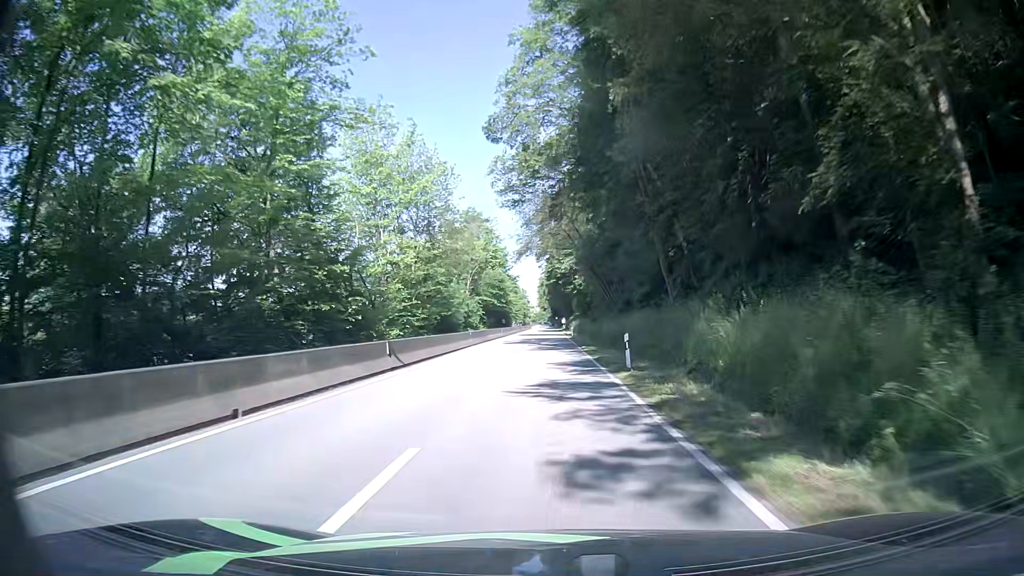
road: secondary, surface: asphalt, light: Day
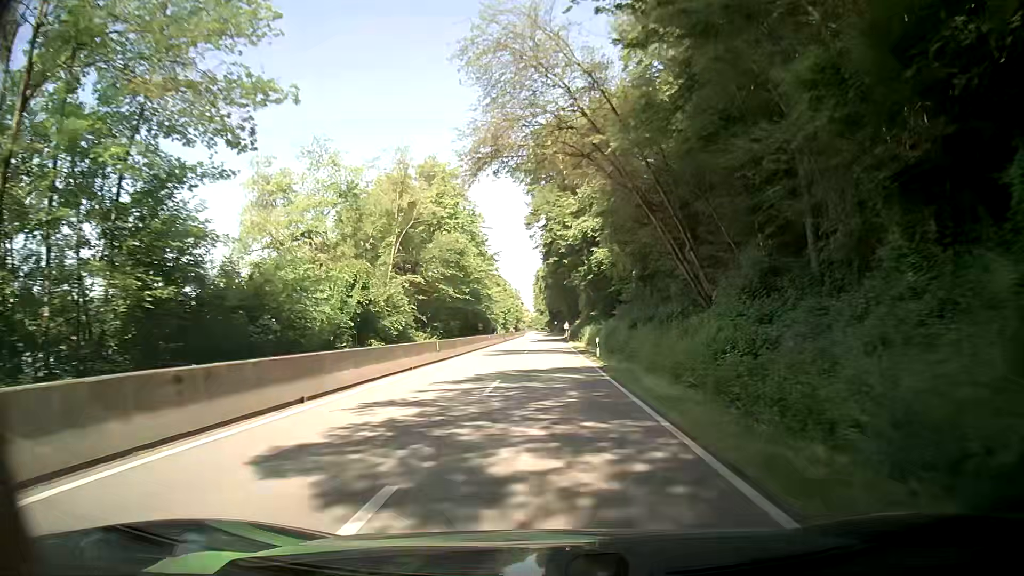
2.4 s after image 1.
(-0.4, +37.6) m; 0°
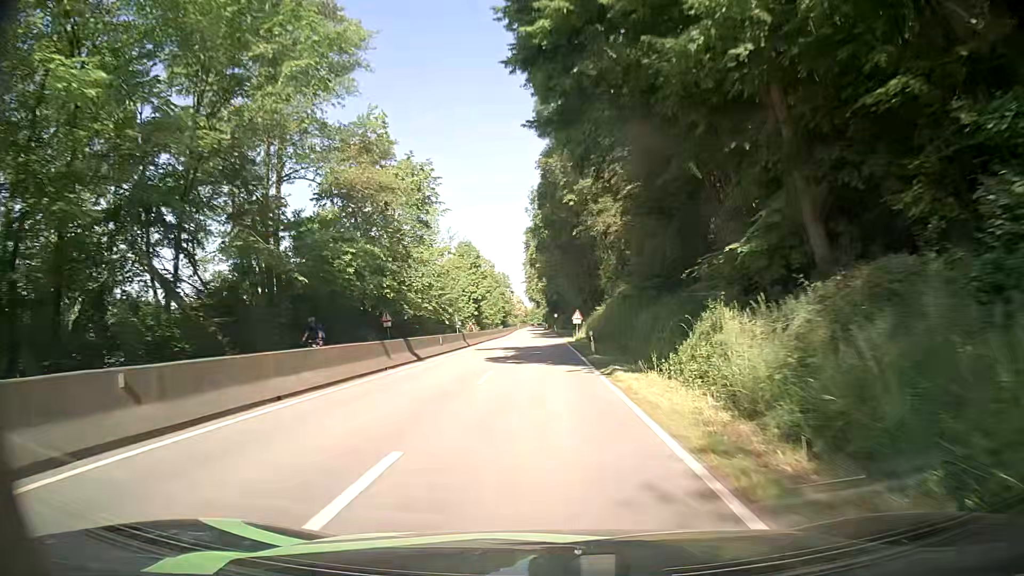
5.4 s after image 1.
(+0.4, +46.8) m; 0°
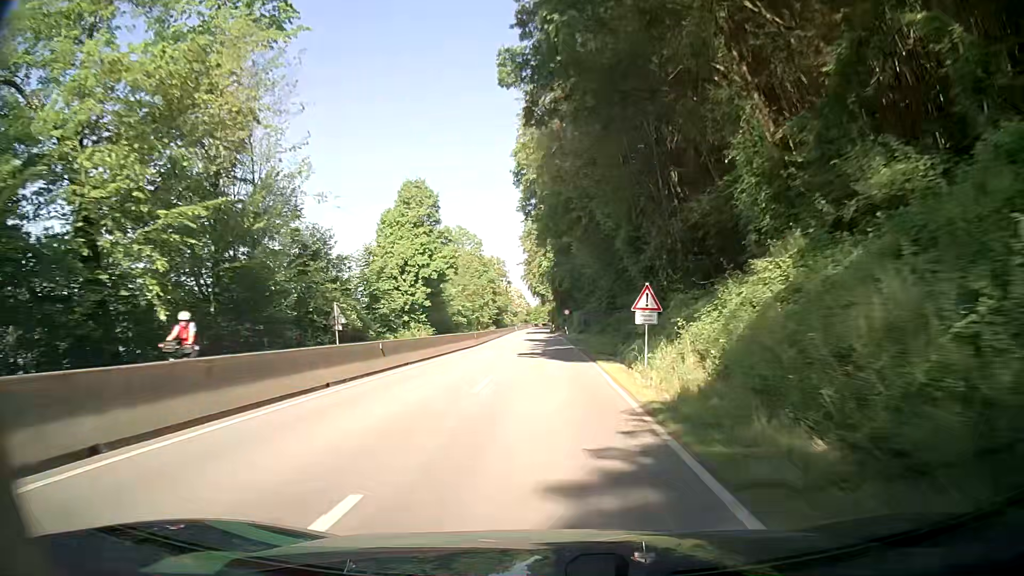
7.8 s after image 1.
(-0.3, +37.9) m; -1°
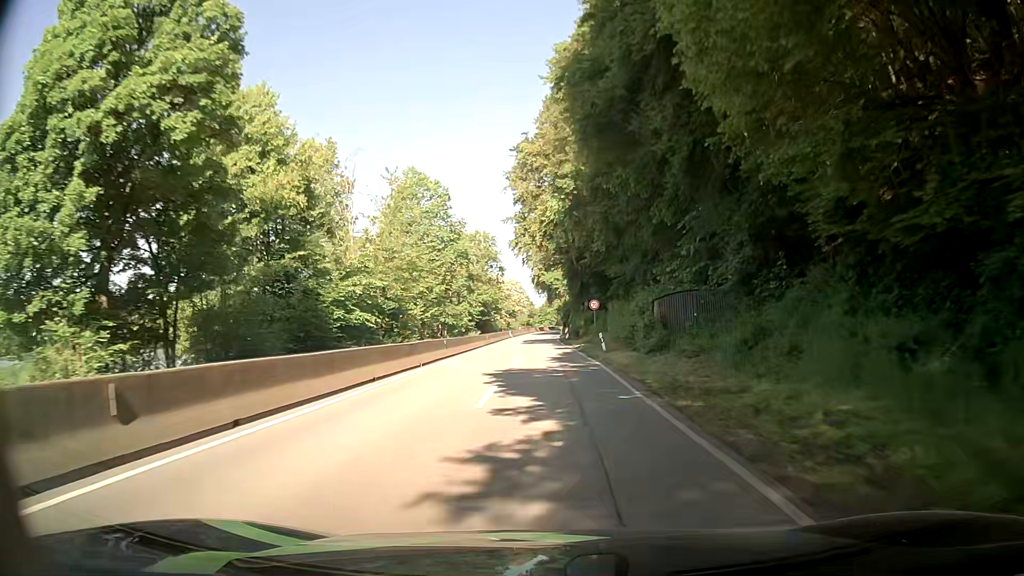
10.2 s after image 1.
(-0.5, +38.3) m; -1°
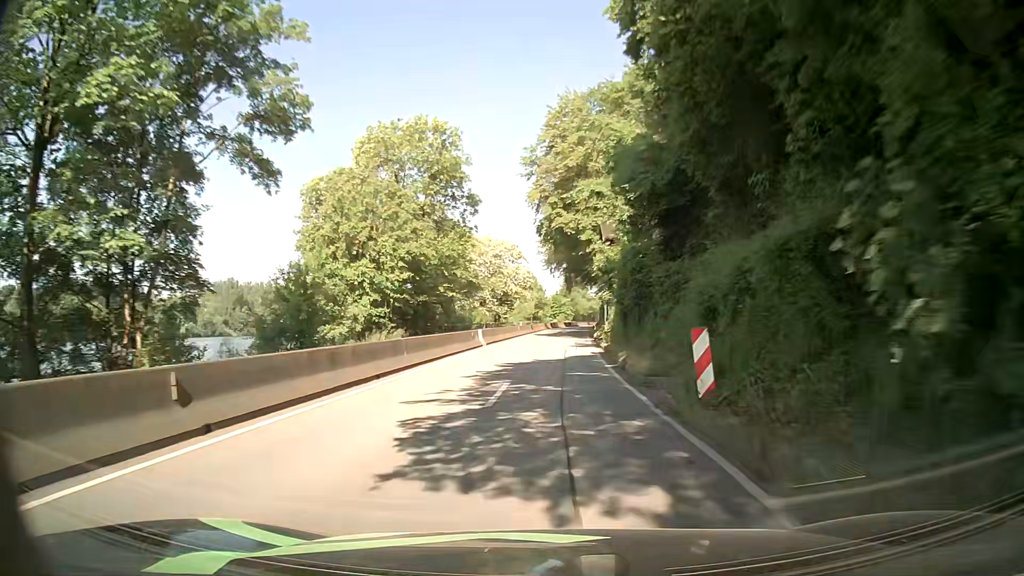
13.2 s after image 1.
(-0.5, +48.2) m; -2°
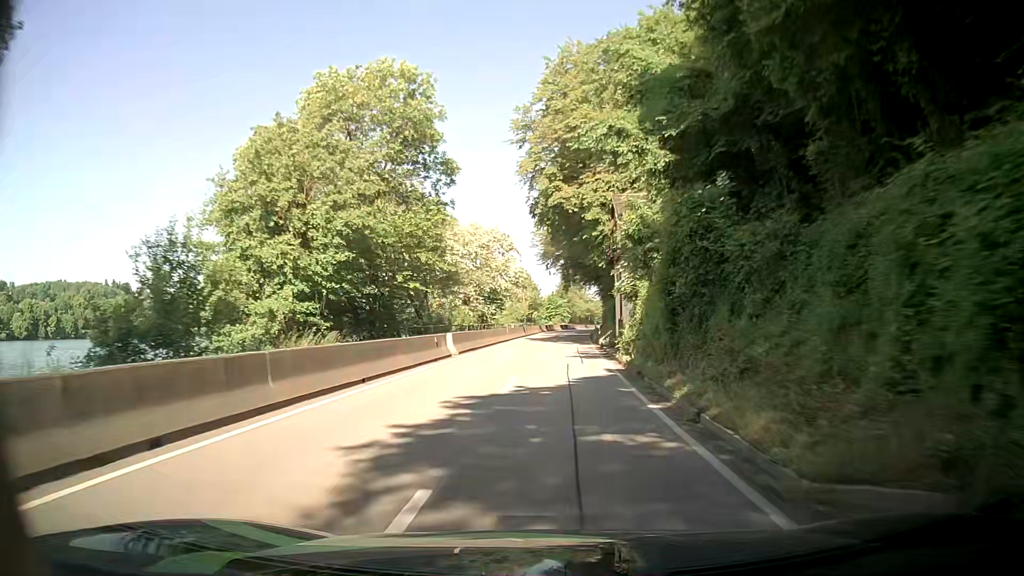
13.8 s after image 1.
(+0.1, +9.6) m; +1°
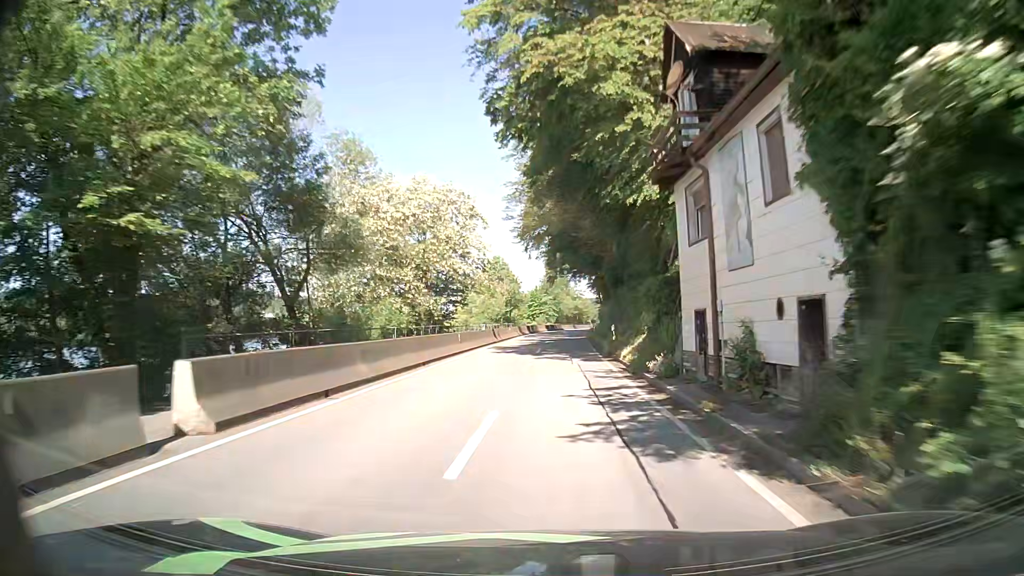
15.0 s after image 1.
(+0.2, +19.3) m; +1°
(0, +10) (0, +20) (+1, +30) (+1, +40) (+1, +50) (+2, +60) (+3, +70) (+3, +80) (+4, +90) (+5, +100) m
